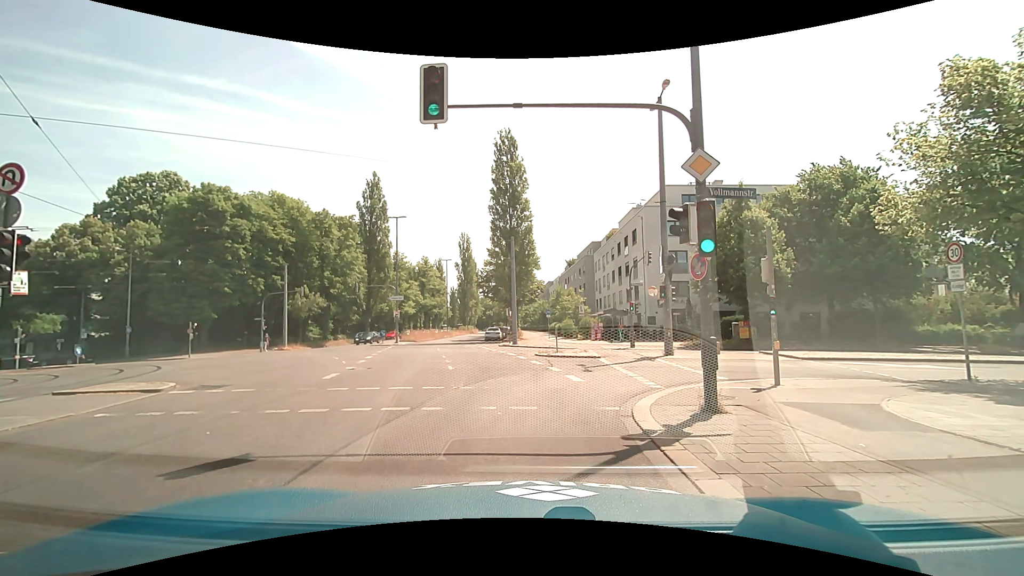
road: secondary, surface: asphalt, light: Day
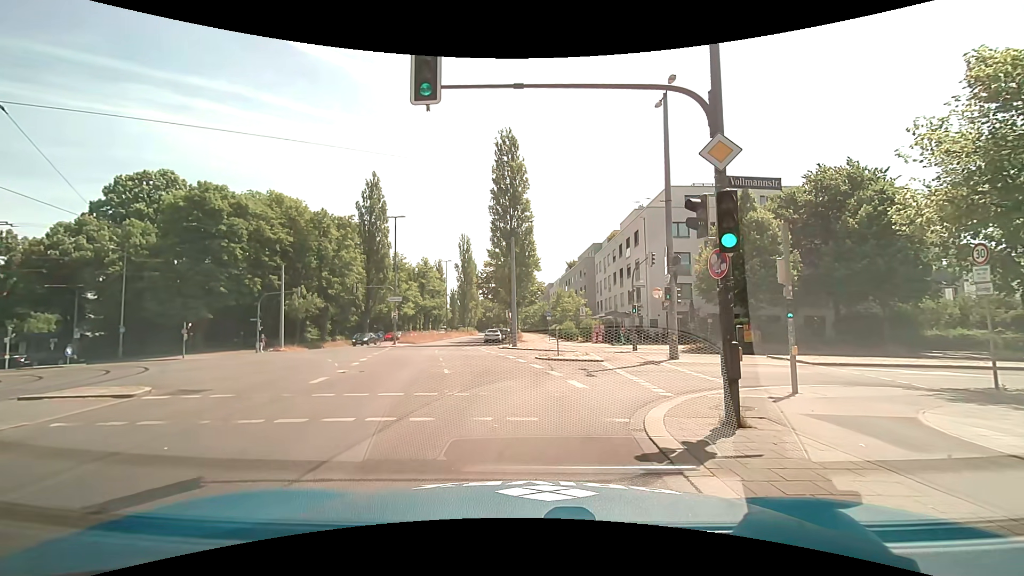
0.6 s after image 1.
(0.0, +1.0) m; +2°
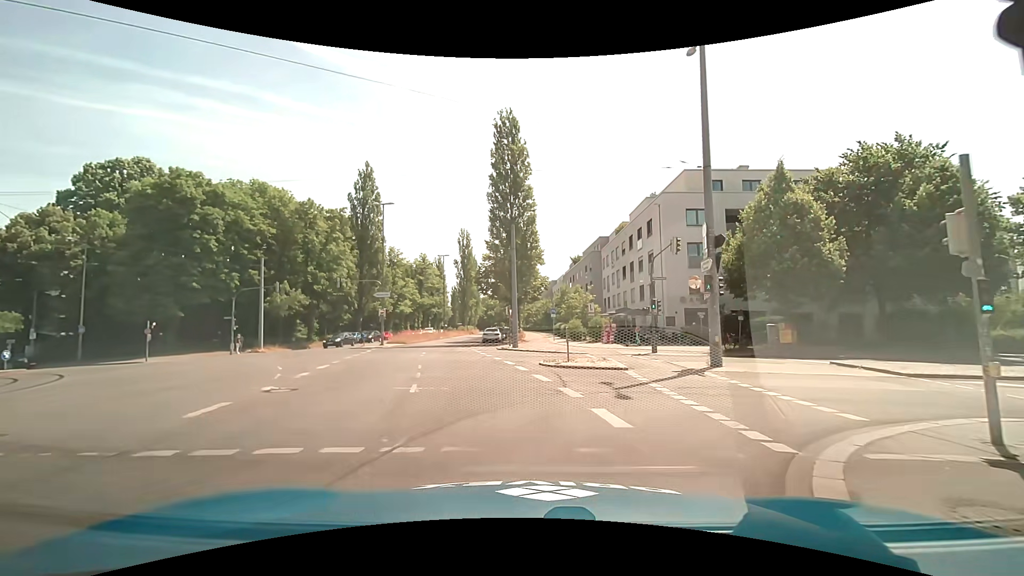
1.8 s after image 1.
(0.0, +5.2) m; -3°
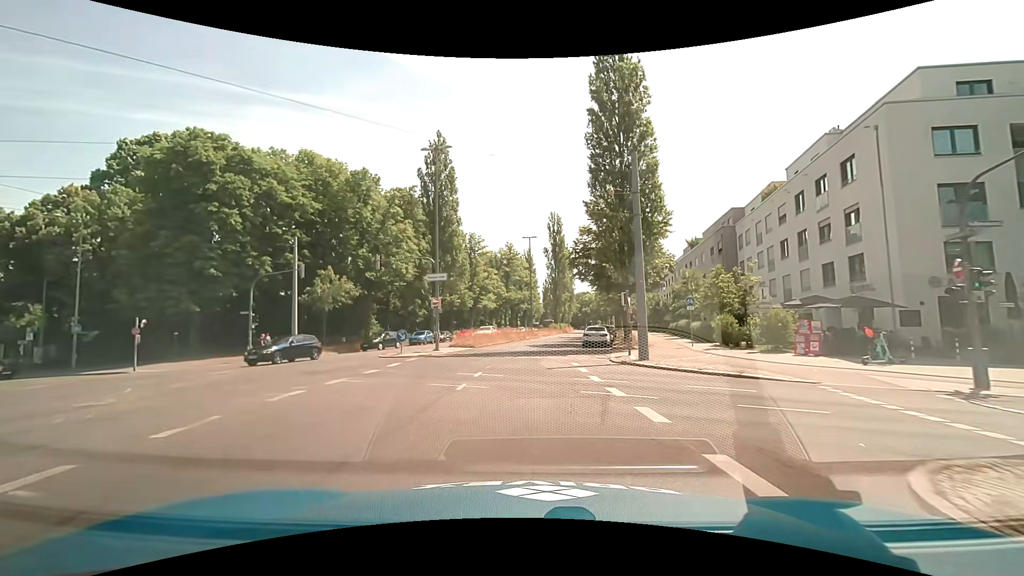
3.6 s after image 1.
(-1.0, +15.2) m; -9°
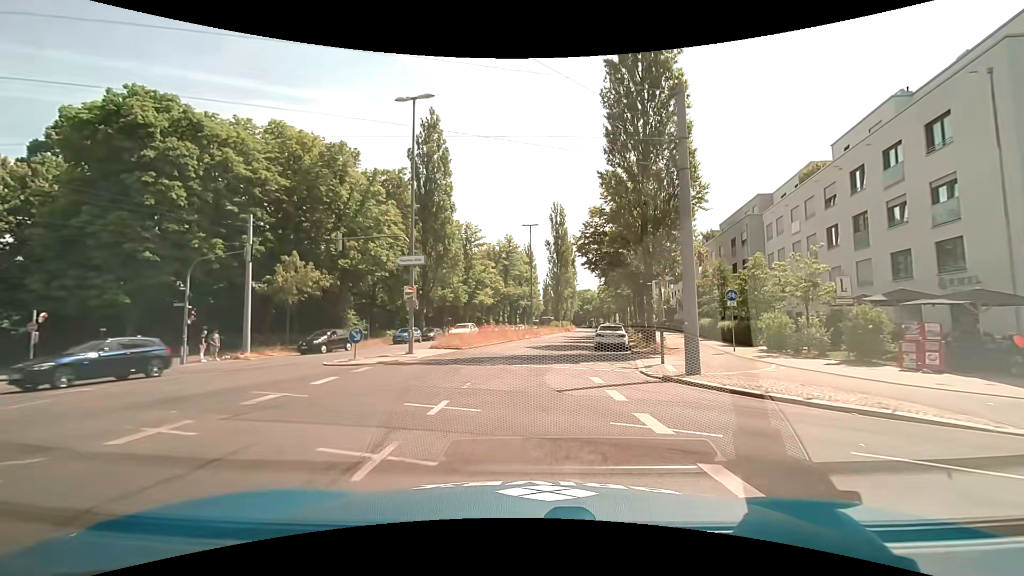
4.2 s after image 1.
(0.0, +6.6) m; +1°
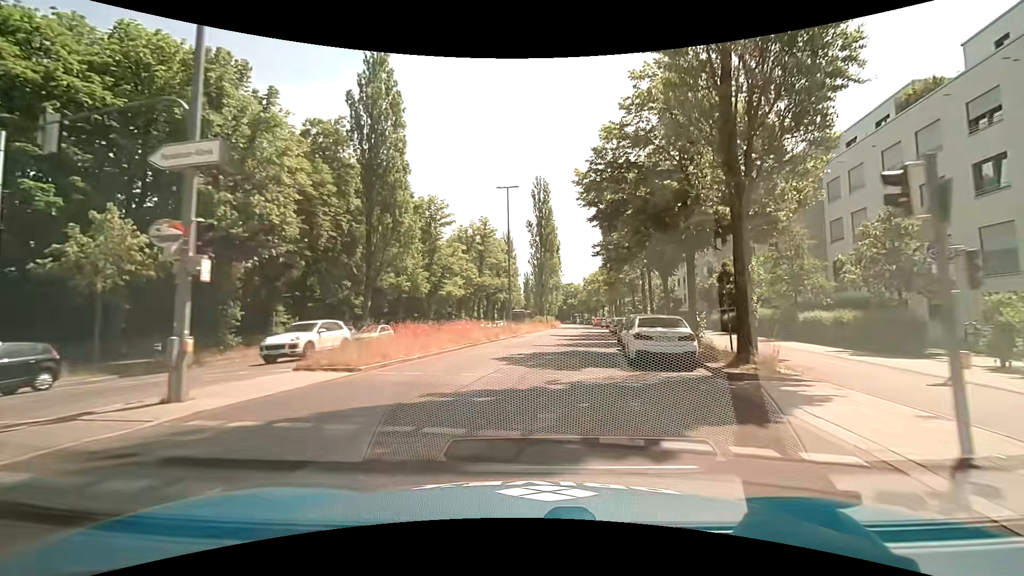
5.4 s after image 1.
(+0.2, +14.2) m; +3°
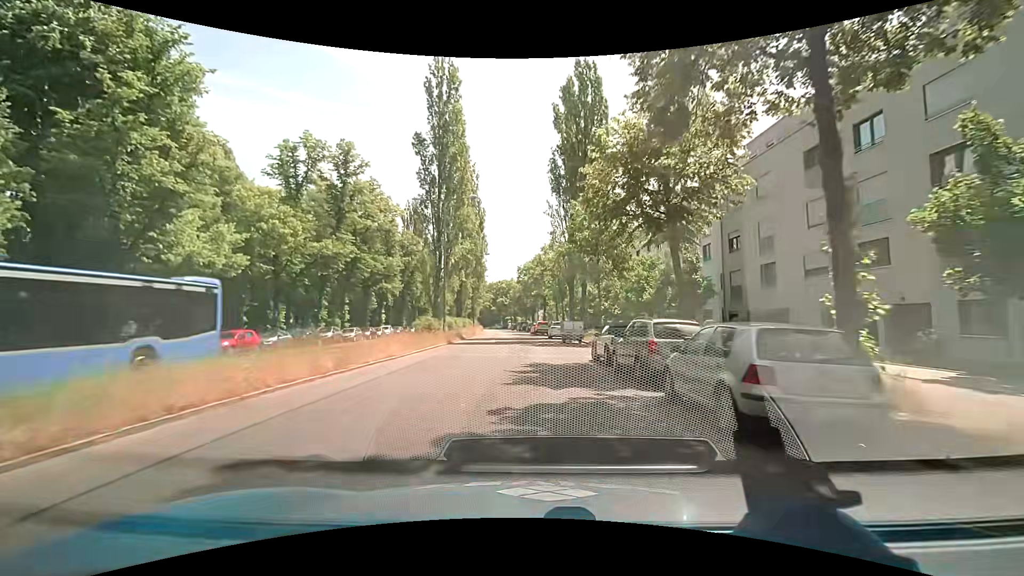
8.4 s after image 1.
(+3.3, +37.3) m; +7°
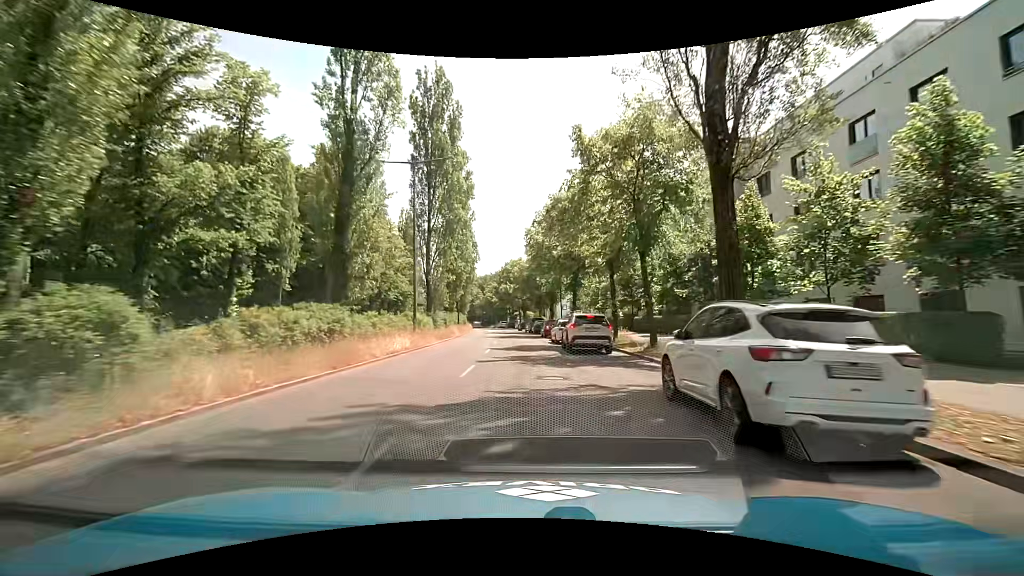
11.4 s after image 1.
(-0.1, +39.0) m; -1°
(0, +10) (0, +20) (-1, +30) (-1, +40) (-1, +50) (-2, +60) (-3, +70) (-4, +80) (-5, +90) (-7, +100) m
